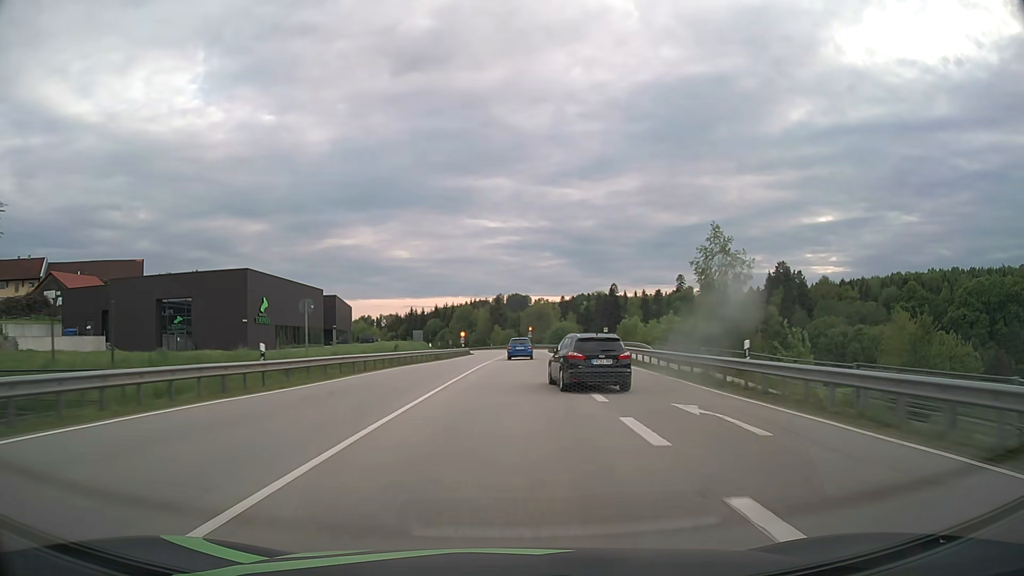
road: primary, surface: asphalt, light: Day
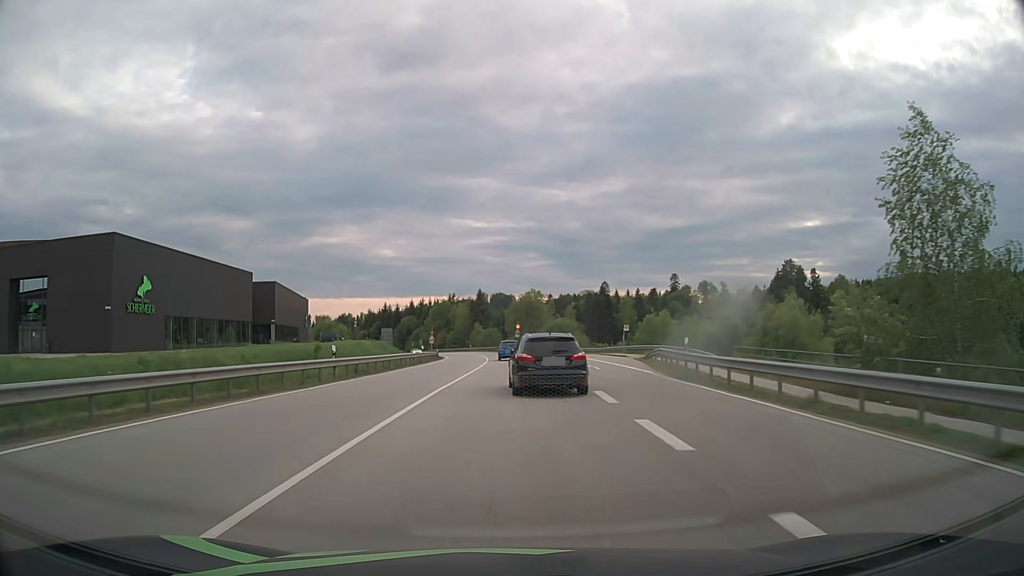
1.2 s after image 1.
(+0.4, +24.3) m; +2°
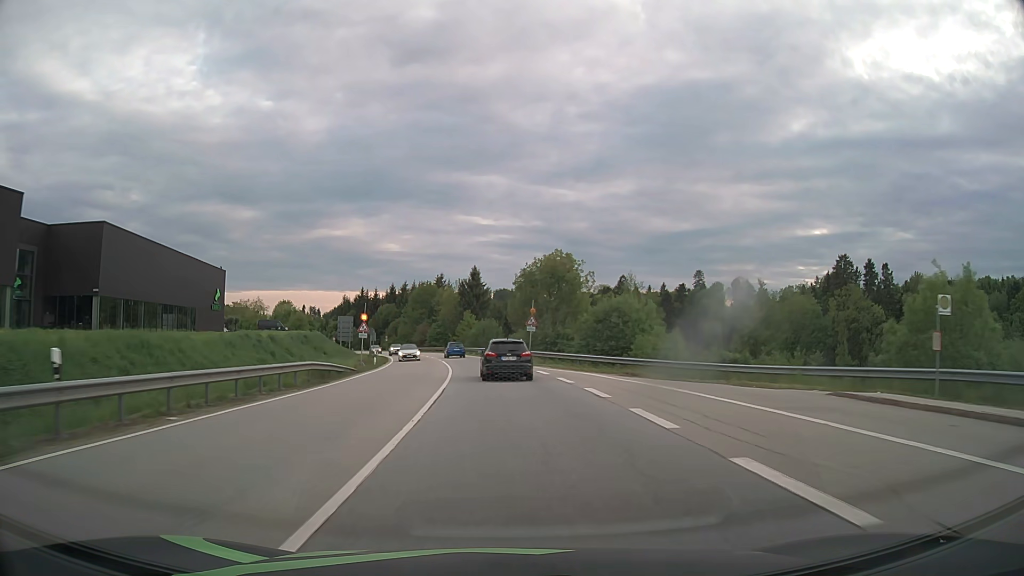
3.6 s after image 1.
(0.0, +45.3) m; 0°
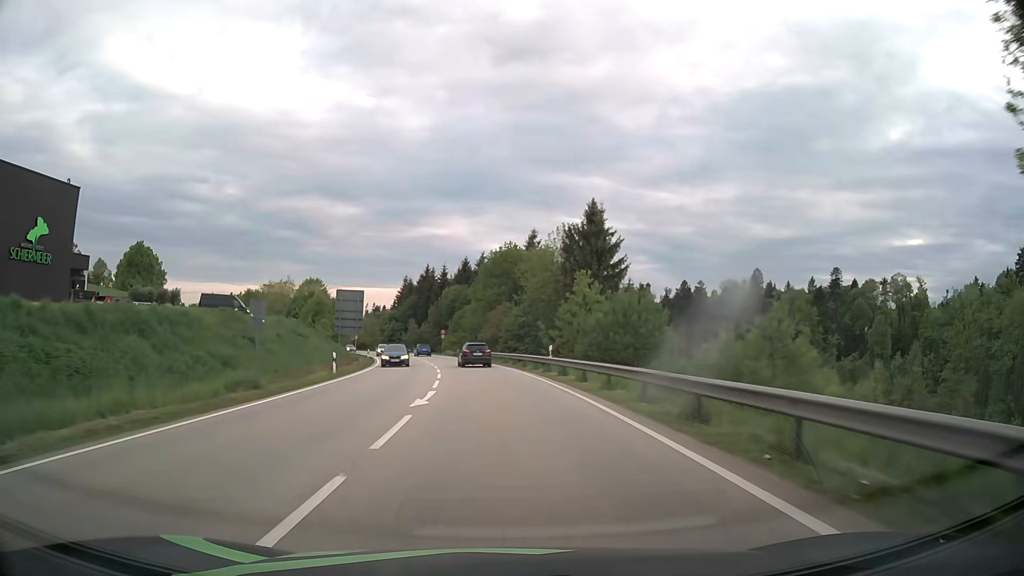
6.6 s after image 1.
(-3.7, +56.5) m; -8°
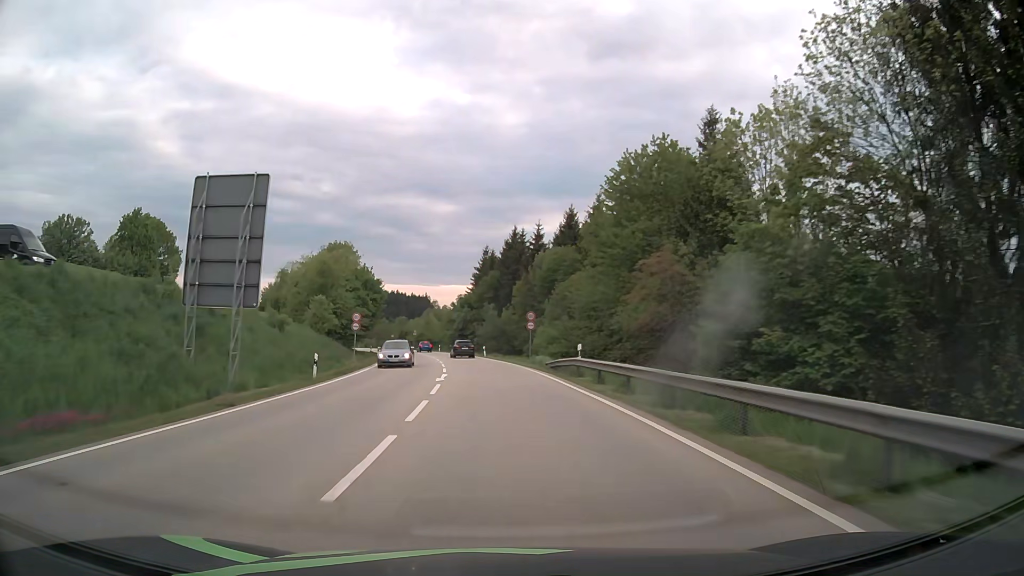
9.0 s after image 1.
(-3.3, +45.4) m; -9°
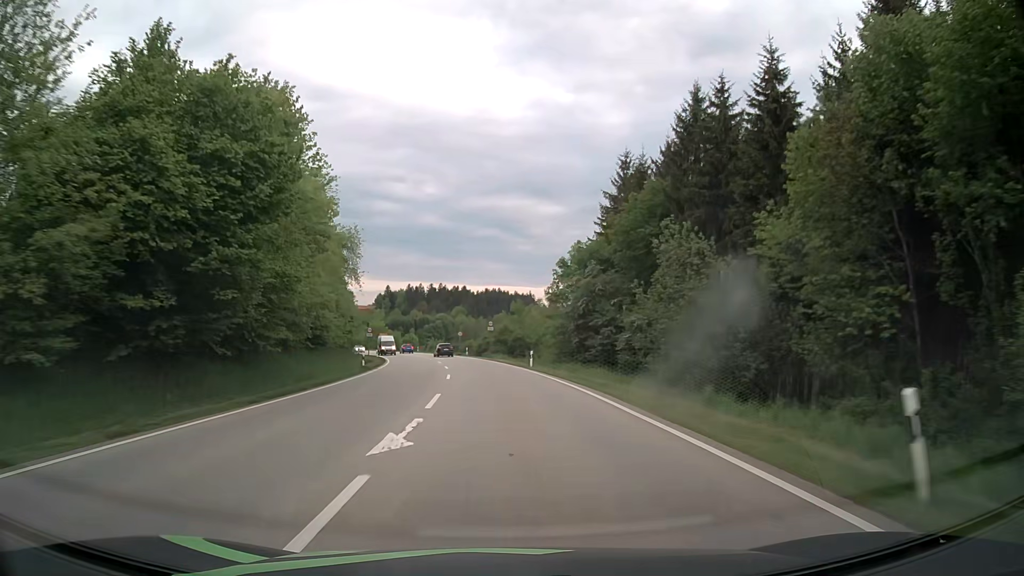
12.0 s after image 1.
(-4.5, +57.7) m; -9°
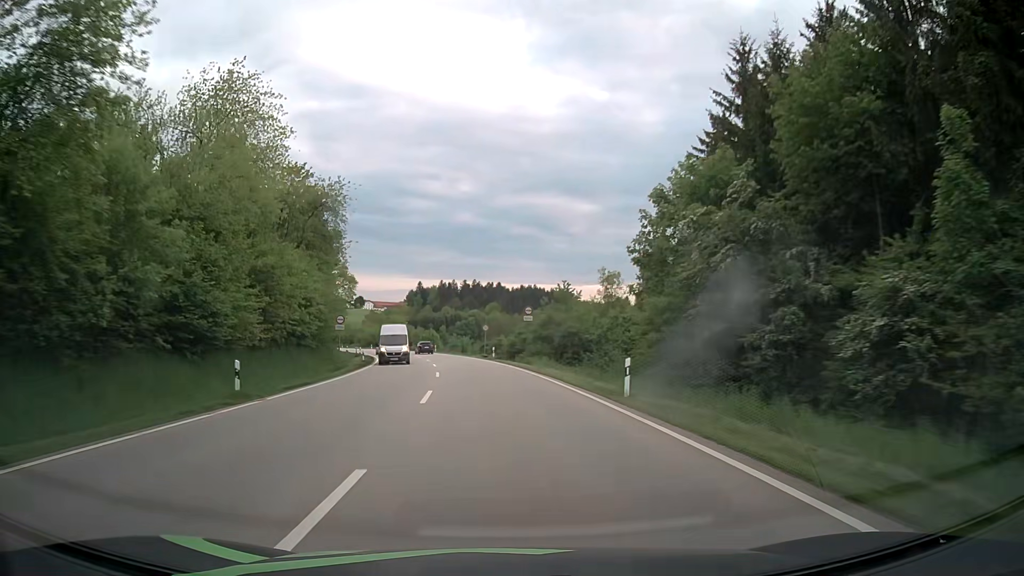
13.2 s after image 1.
(-0.7, +23.3) m; -3°
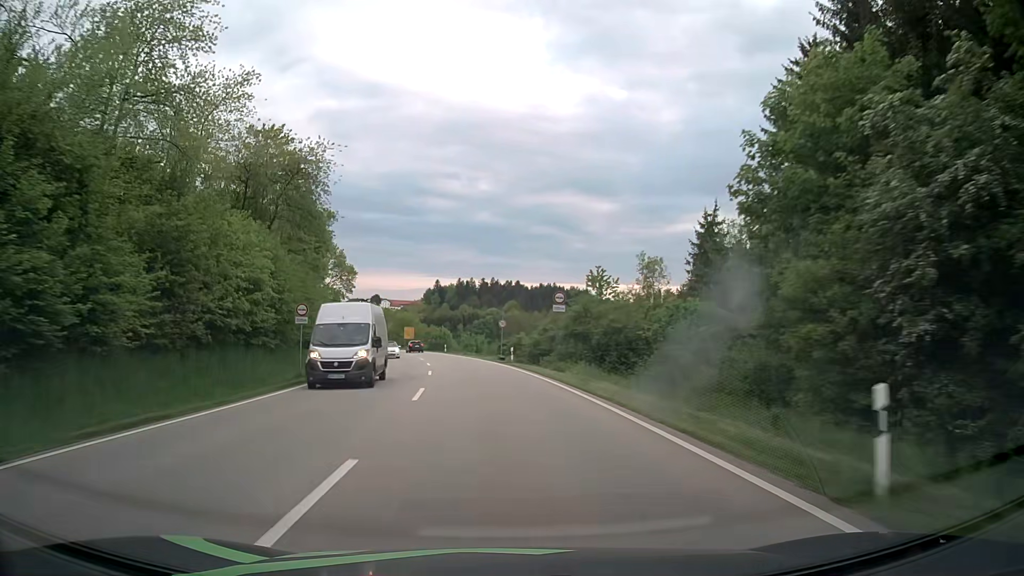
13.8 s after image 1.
(-0.2, +11.5) m; -1°
(0, +10) (-1, +20) (-2, +30) (-3, +40) (-4, +50) (-6, +60) (-8, +69) (-11, +79) (-13, +89) (-16, +98) m
